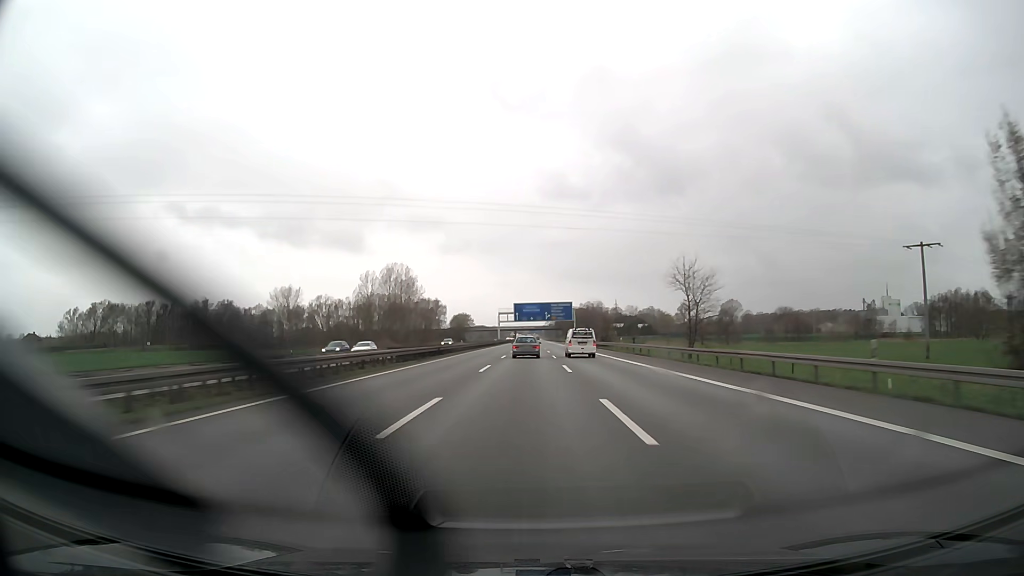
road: motorway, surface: asphalt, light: Day
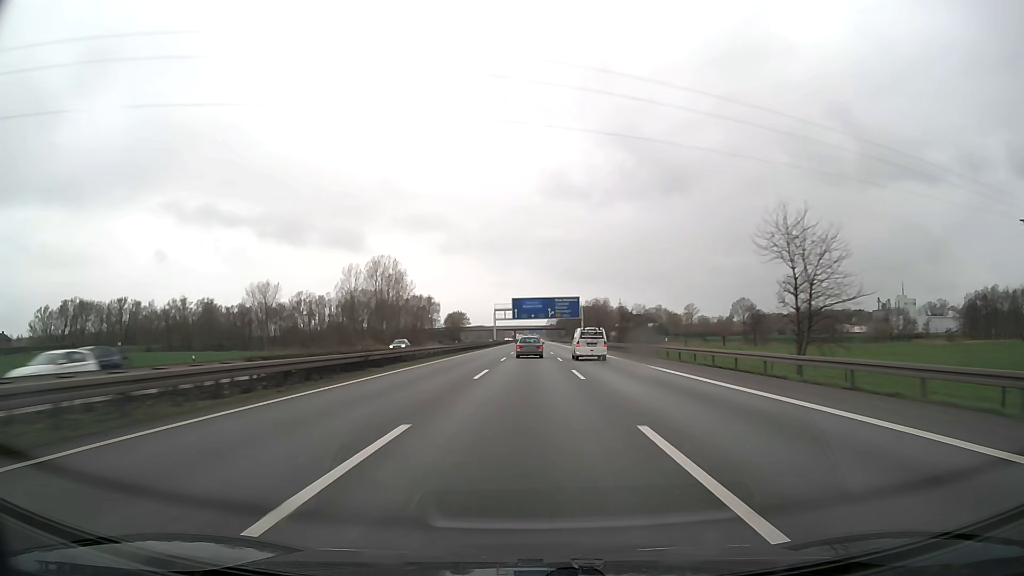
(0.0, +22.5) m; 0°
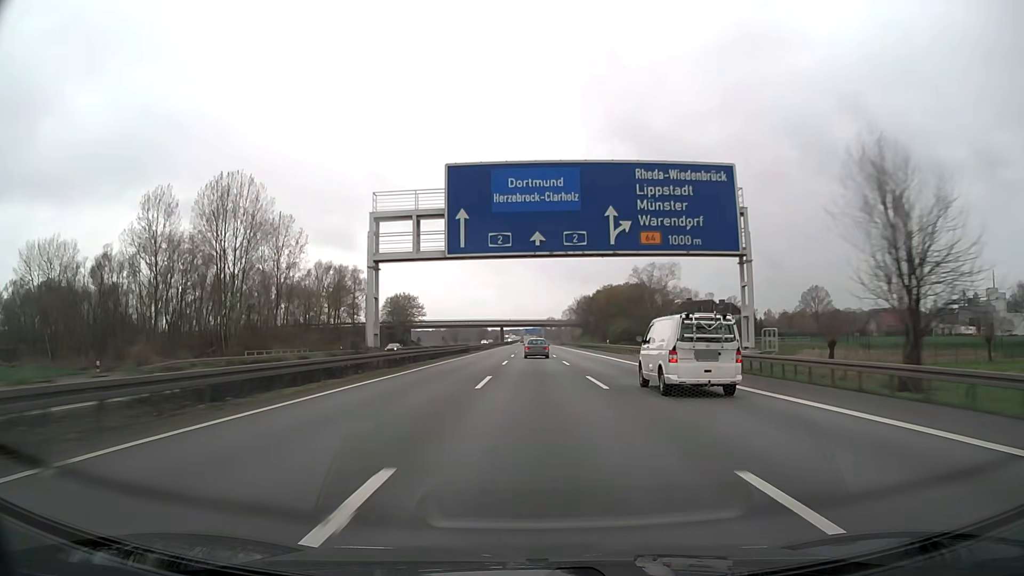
(+0.3, +111.5) m; 0°
(0, +10) (0, +20) (0, +30) (0, +40) (0, +50) (0, +60) (0, +70) (0, +80) (0, +90) (0, +100) m
